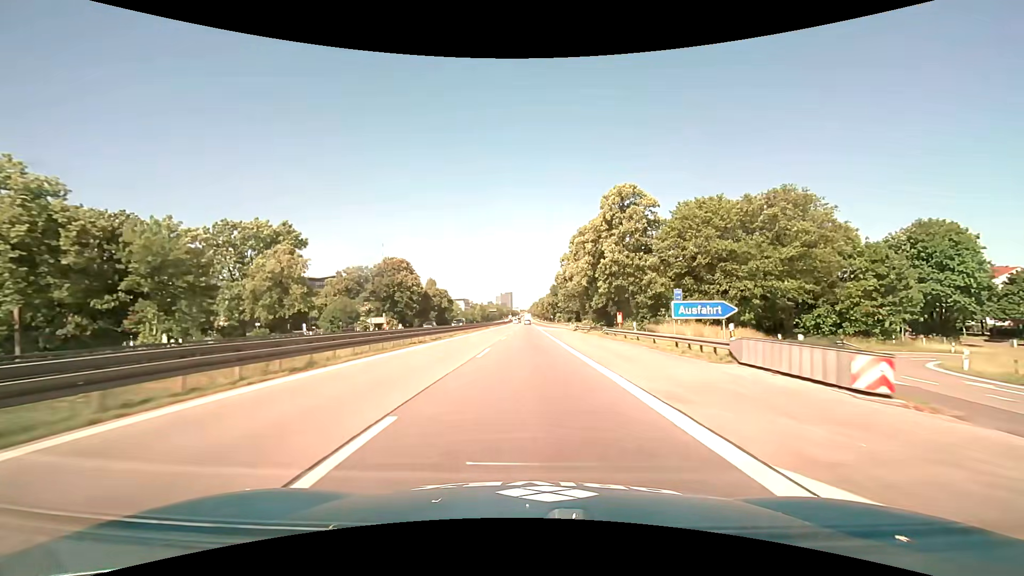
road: motorway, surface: asphalt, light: Day
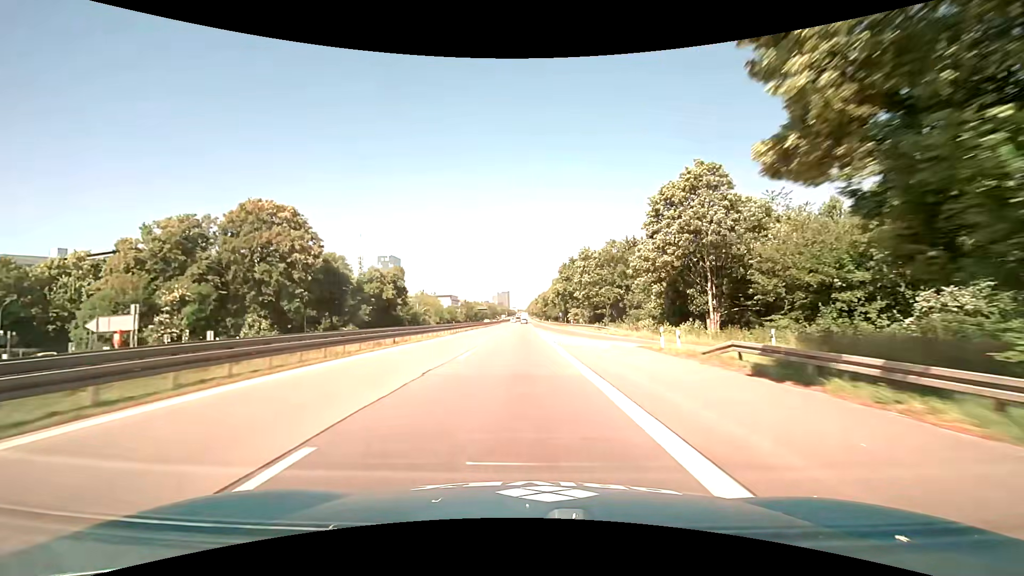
(+0.2, +55.8) m; 0°
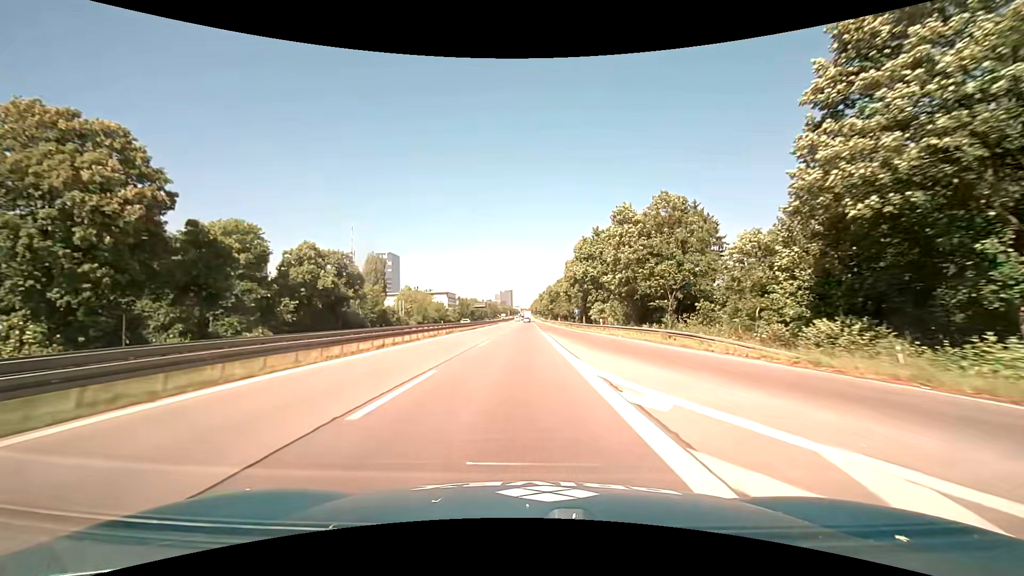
(0.0, +28.3) m; 0°
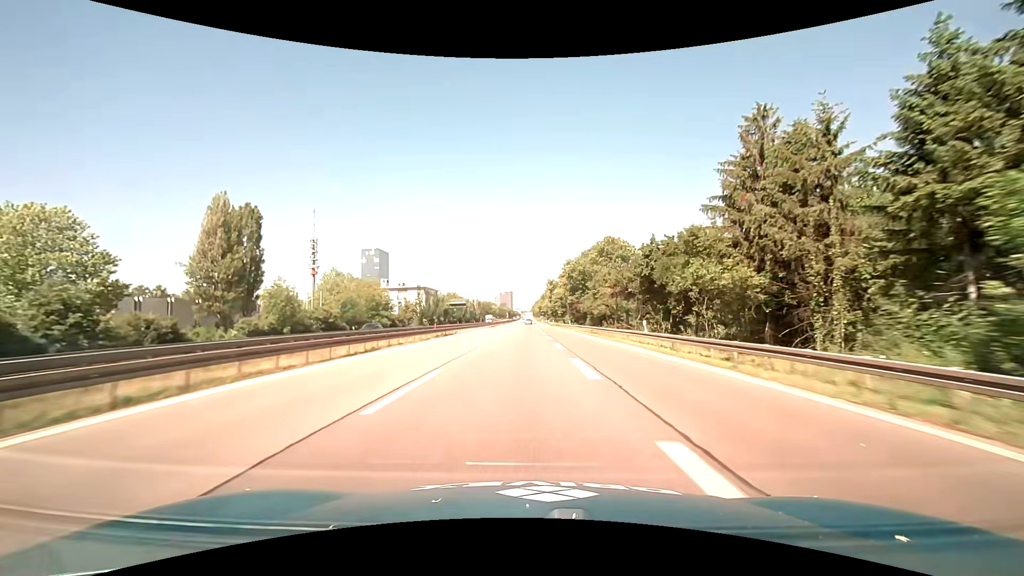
(-0.4, +71.7) m; 0°
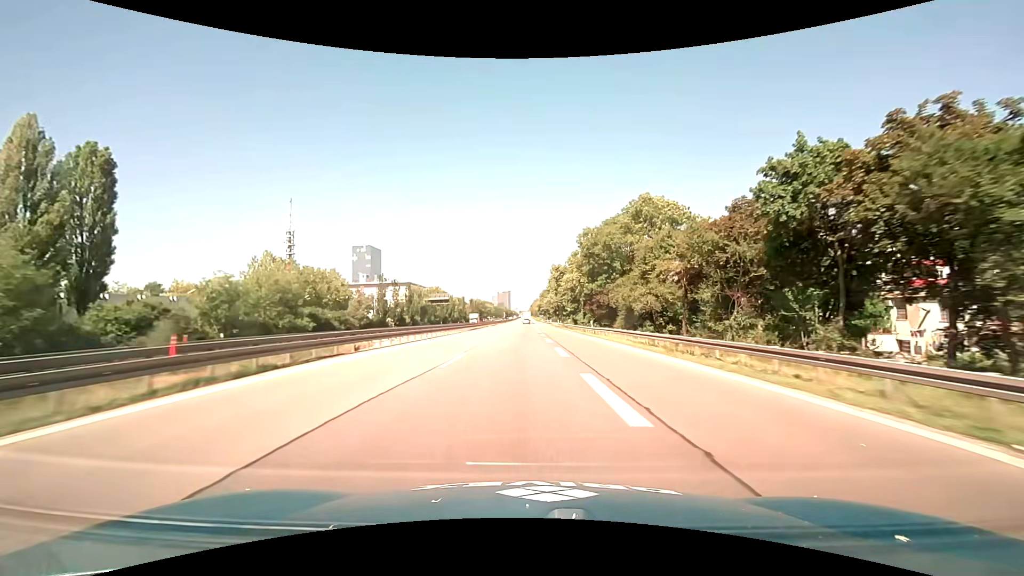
(+0.1, +29.0) m; 0°
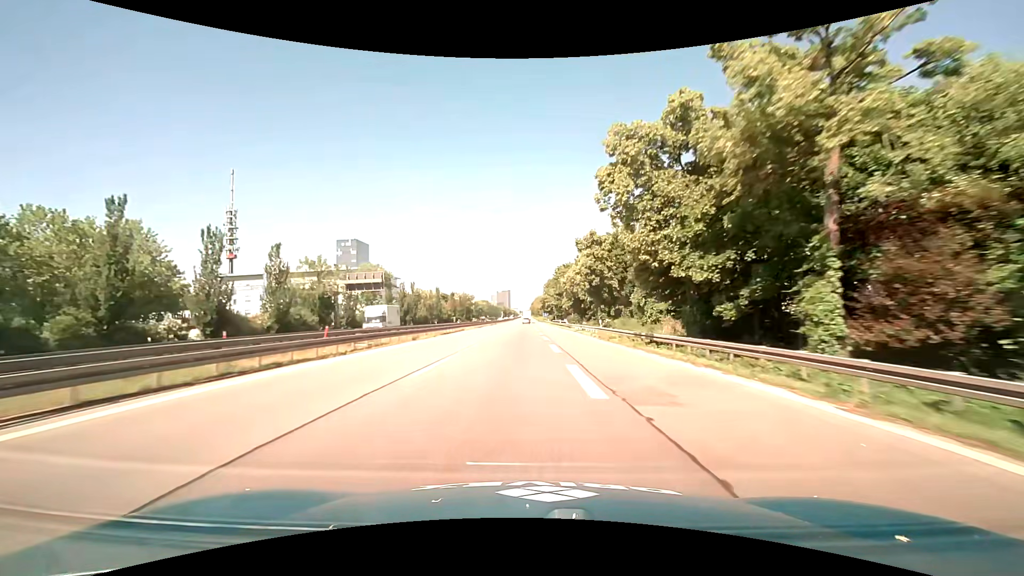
(-0.2, +57.7) m; 0°
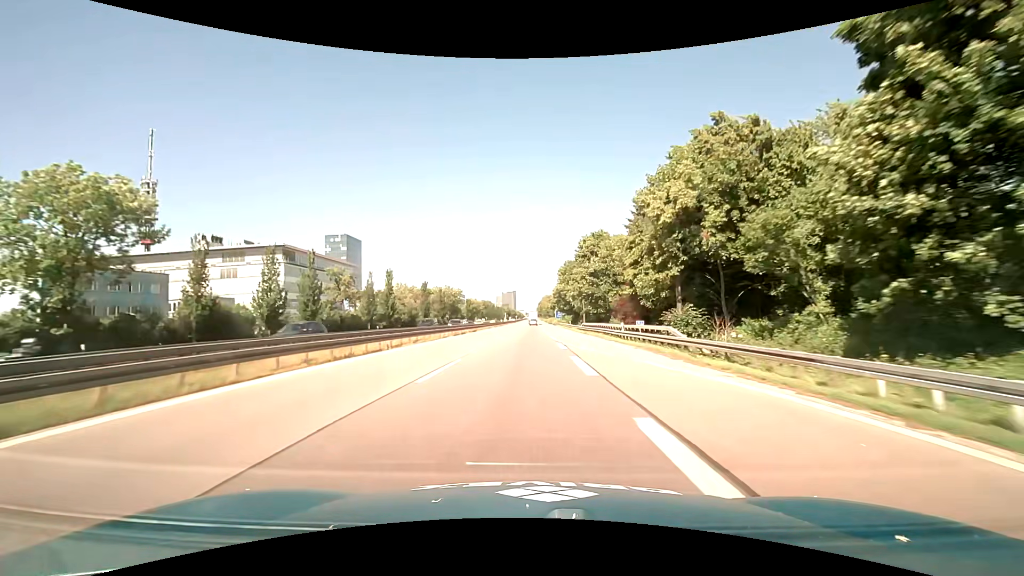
(-0.4, +55.9) m; -1°
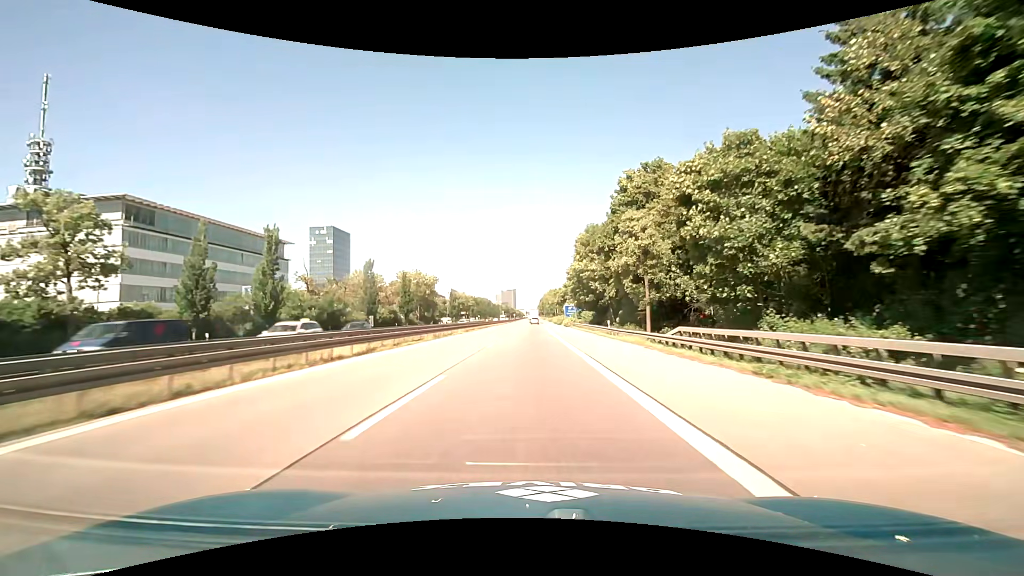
(-0.1, +41.0) m; 0°
(0, +10) (0, +20) (0, +30) (0, +40) (0, +50) (0, +60) (0, +70) (0, +80) (0, +90) (0, +100) m
